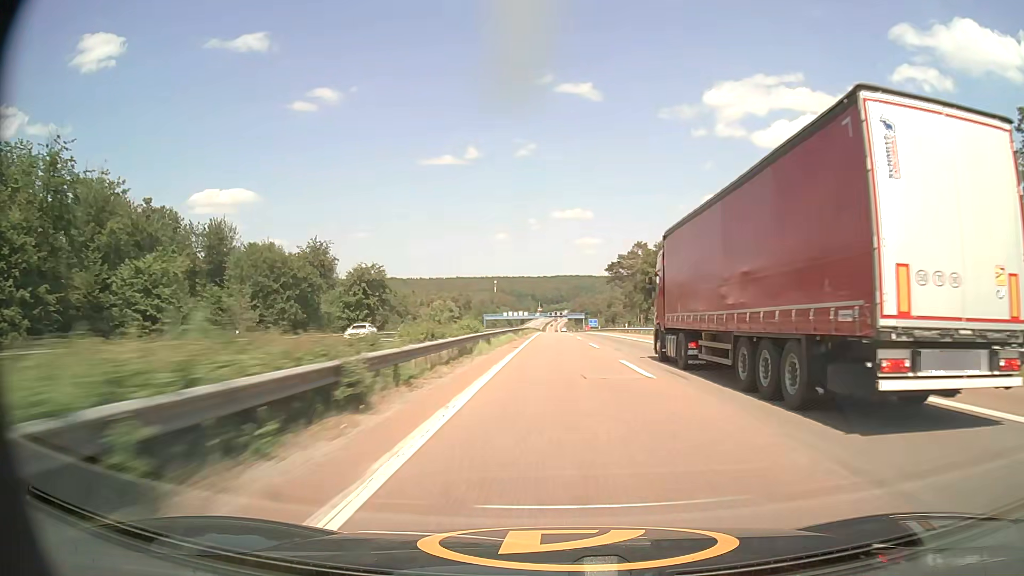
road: motorway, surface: asphalt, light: Day
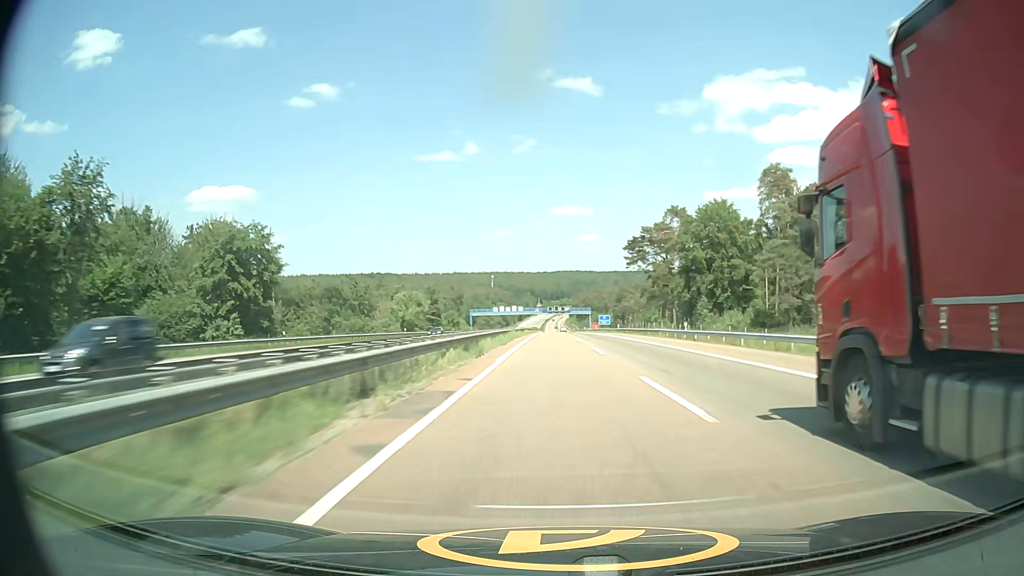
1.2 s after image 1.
(+0.1, +42.3) m; 0°
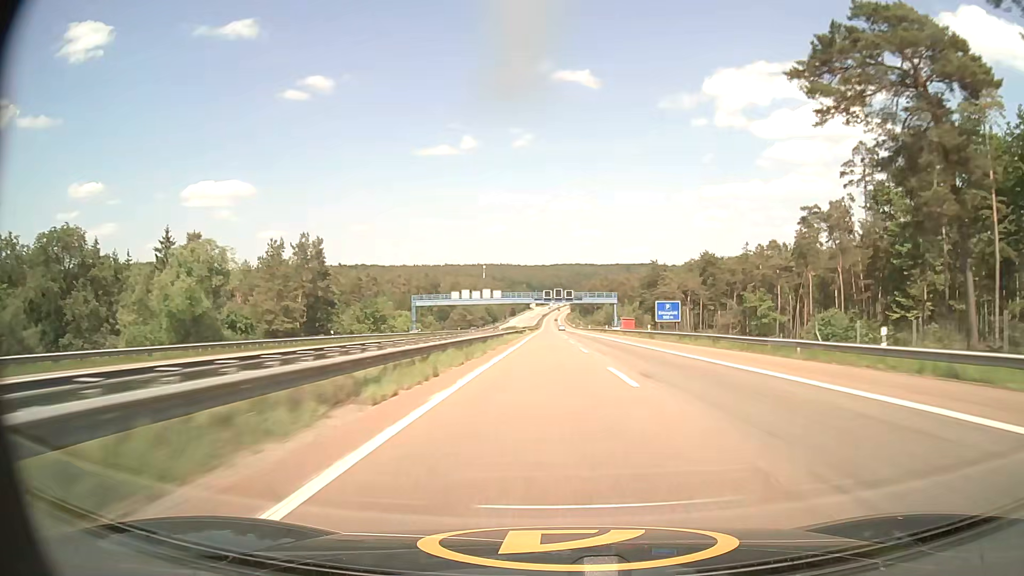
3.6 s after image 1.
(-0.1, +85.1) m; 0°
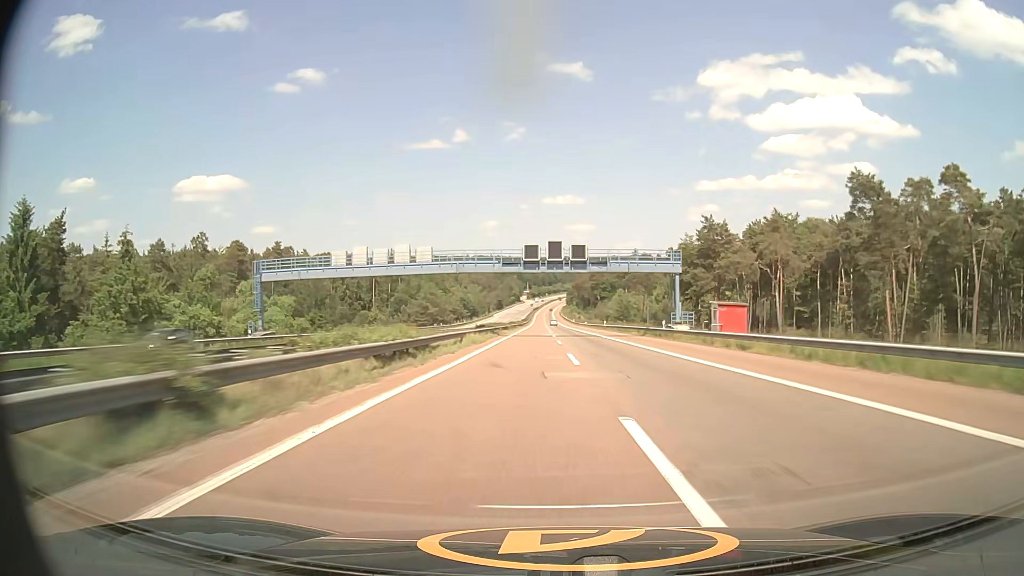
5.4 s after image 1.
(+0.3, +65.4) m; 0°
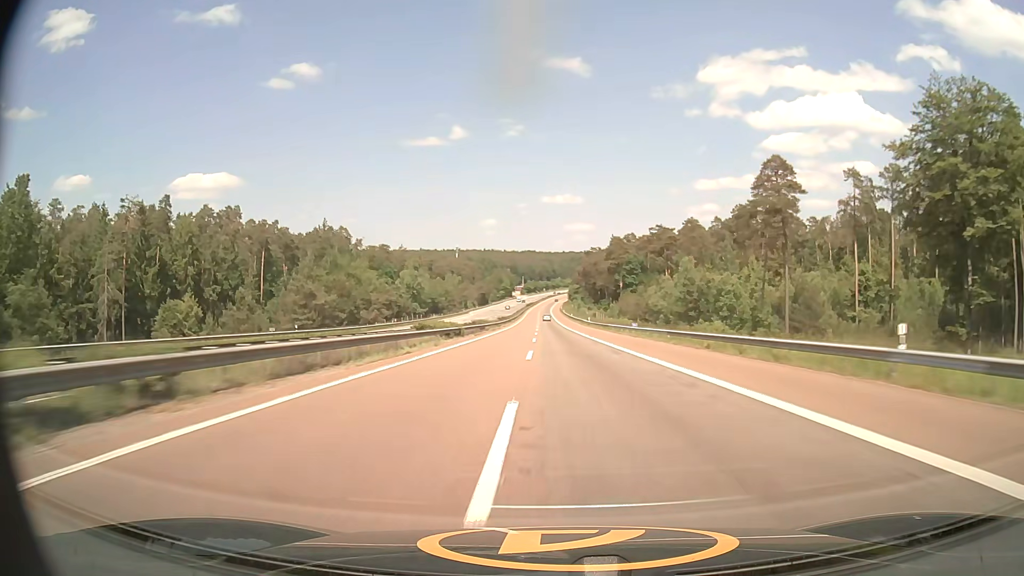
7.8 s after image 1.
(+0.1, +88.1) m; 0°
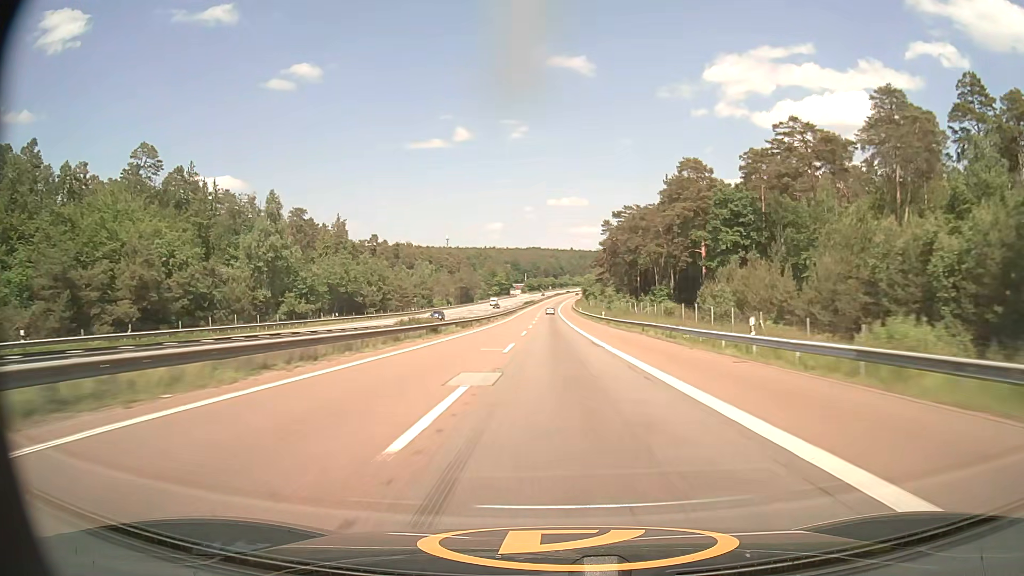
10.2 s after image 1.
(-0.4, +87.7) m; -1°
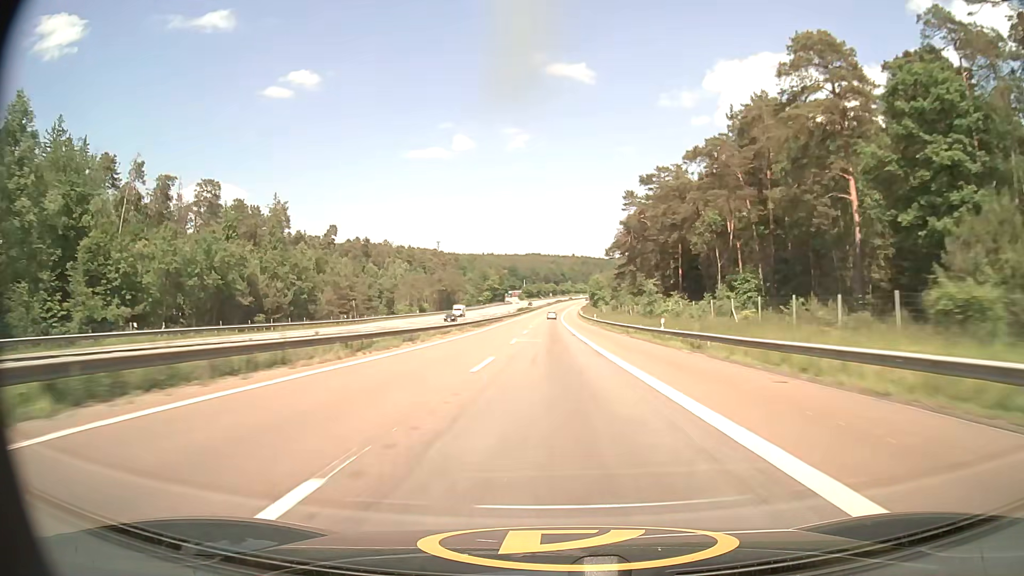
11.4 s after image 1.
(0.0, +43.6) m; 0°
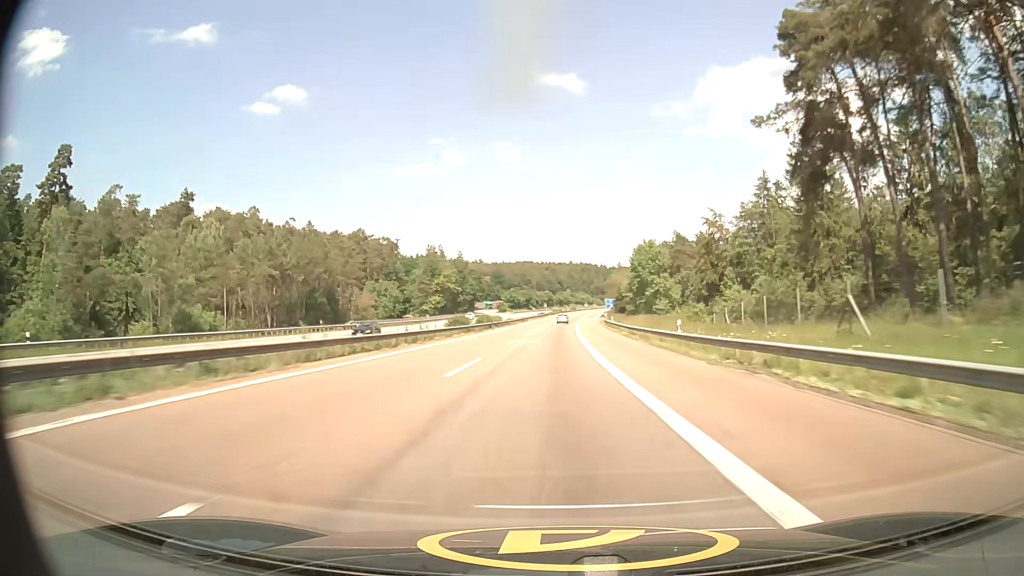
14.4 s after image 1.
(+0.1, +109.1) m; 0°
(0, +10) (0, +20) (0, +30) (0, +40) (0, +50) (0, +60) (+1, +70) (+1, +80) (+1, +90) (+2, +100) m
